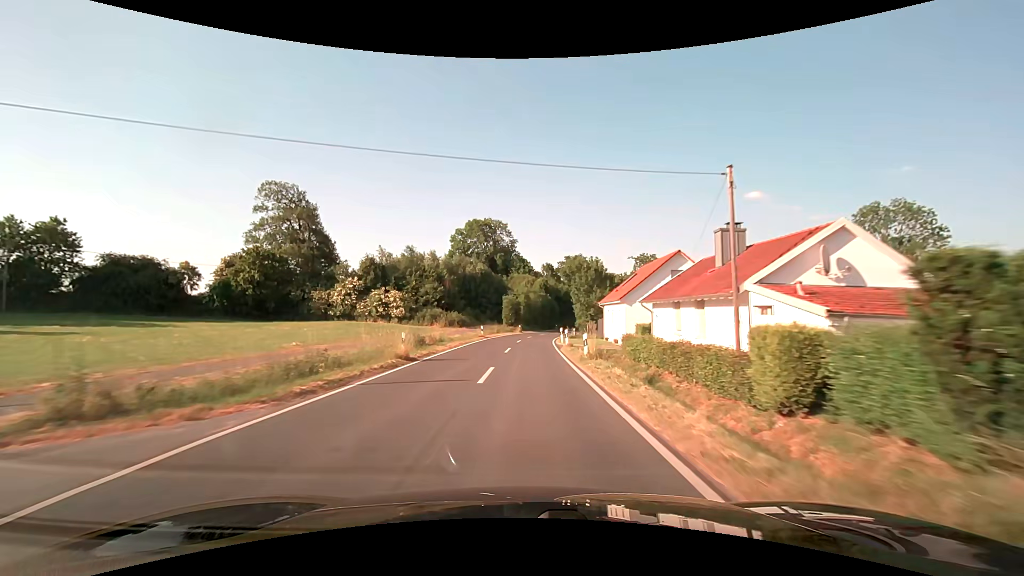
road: secondary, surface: asphalt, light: Day
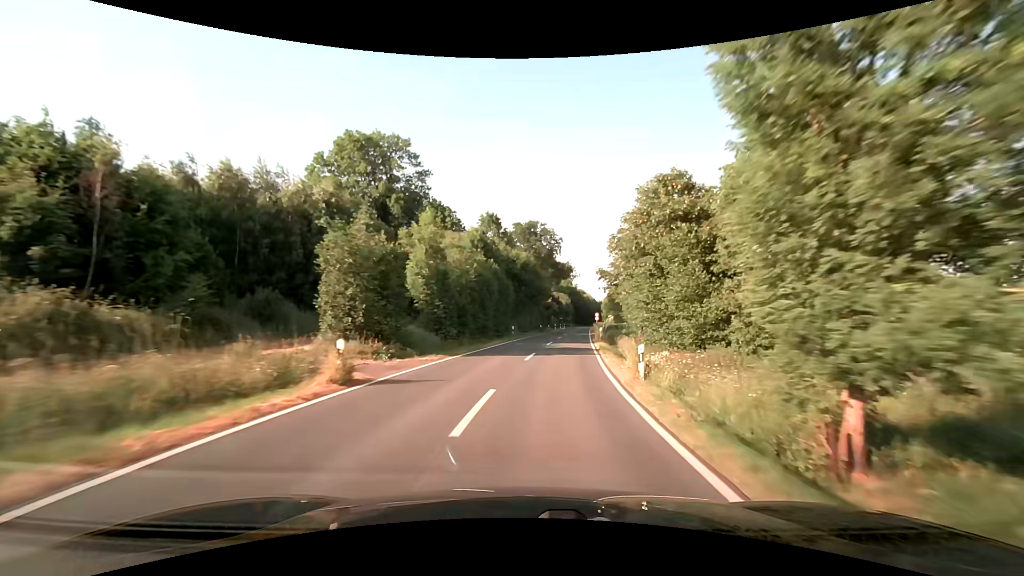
(+1.7, +54.2) m; +6°
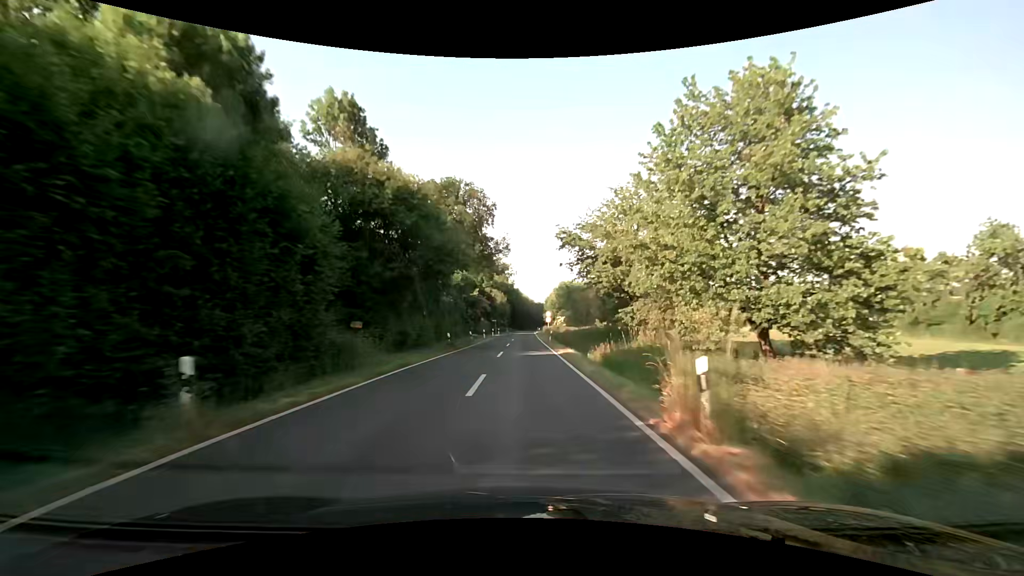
(+2.7, +32.8) m; +8°
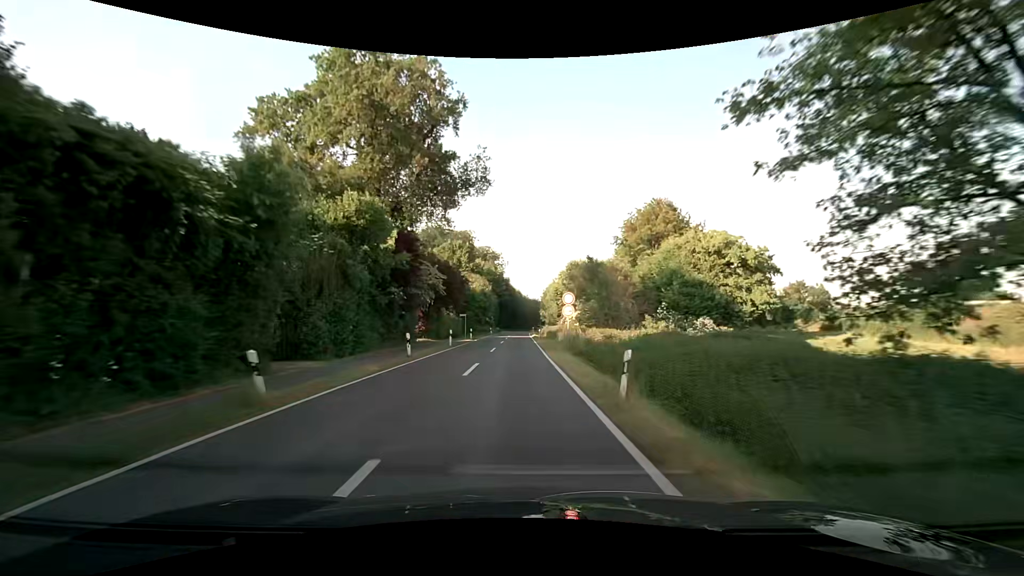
(+0.2, +33.0) m; 0°
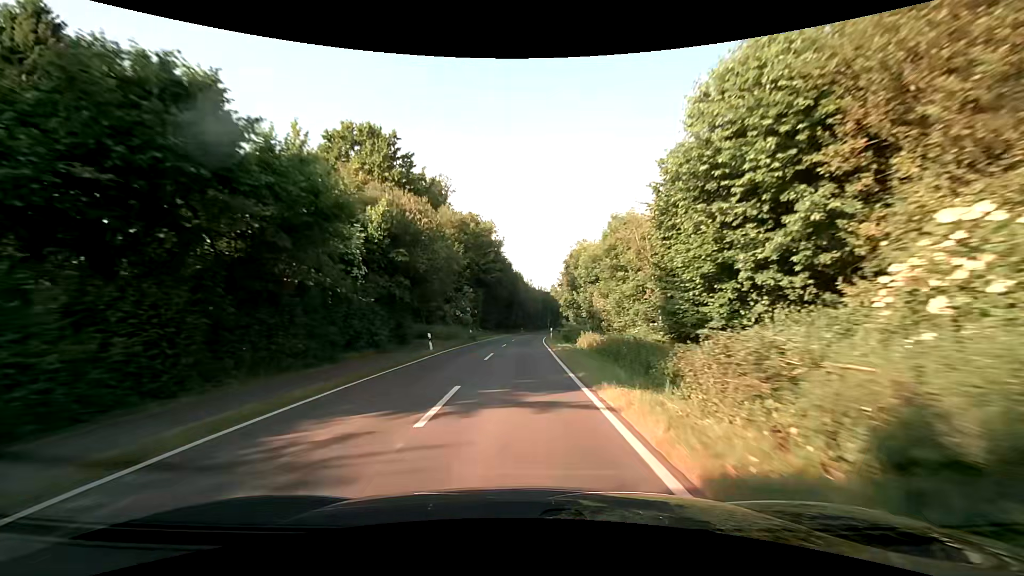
(0.0, +55.0) m; 0°
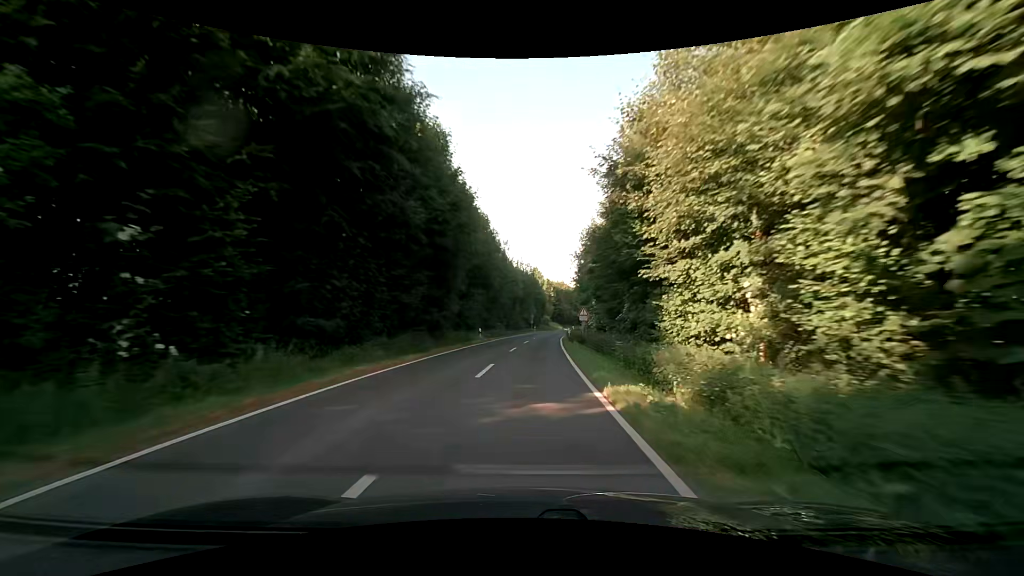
(+0.9, +54.9) m; +2°
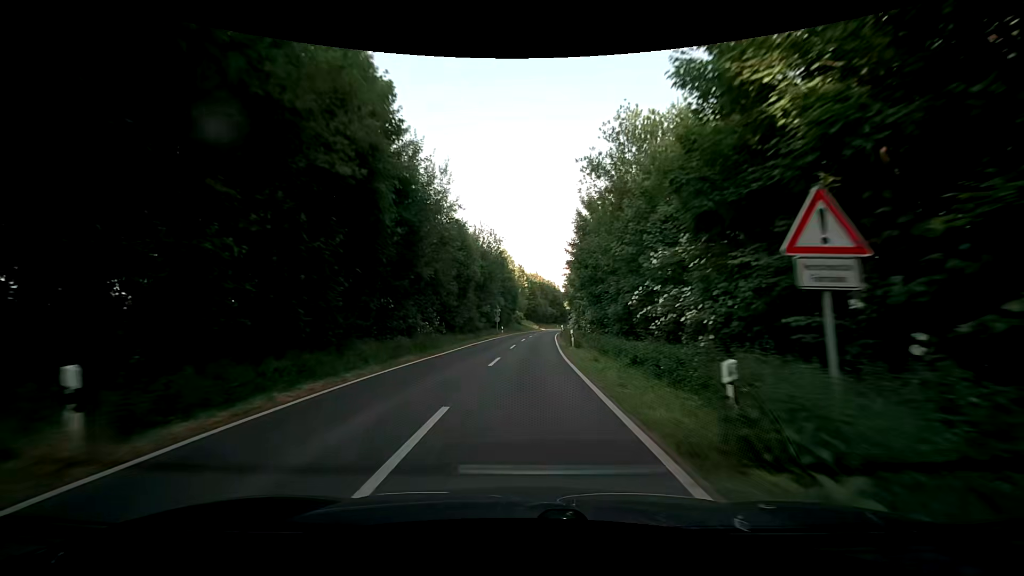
(+1.2, +32.9) m; +4°
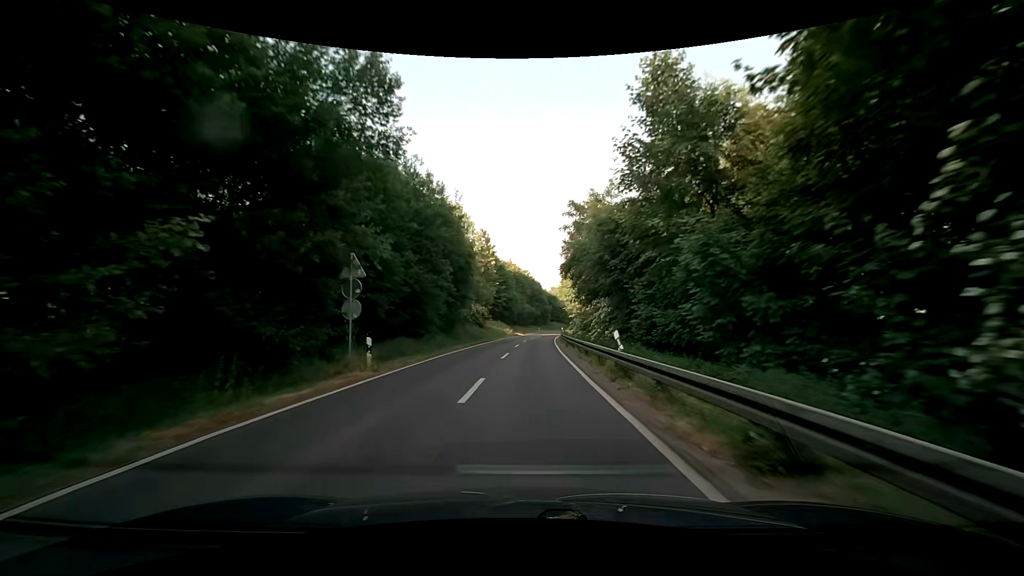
(+1.3, +43.7) m; +3°
(0, +10) (0, +20) (0, +30) (+1, +40) (+1, +50) (+2, +60) (+2, +70) (+3, +80) (+4, +90) (+5, +100) m
